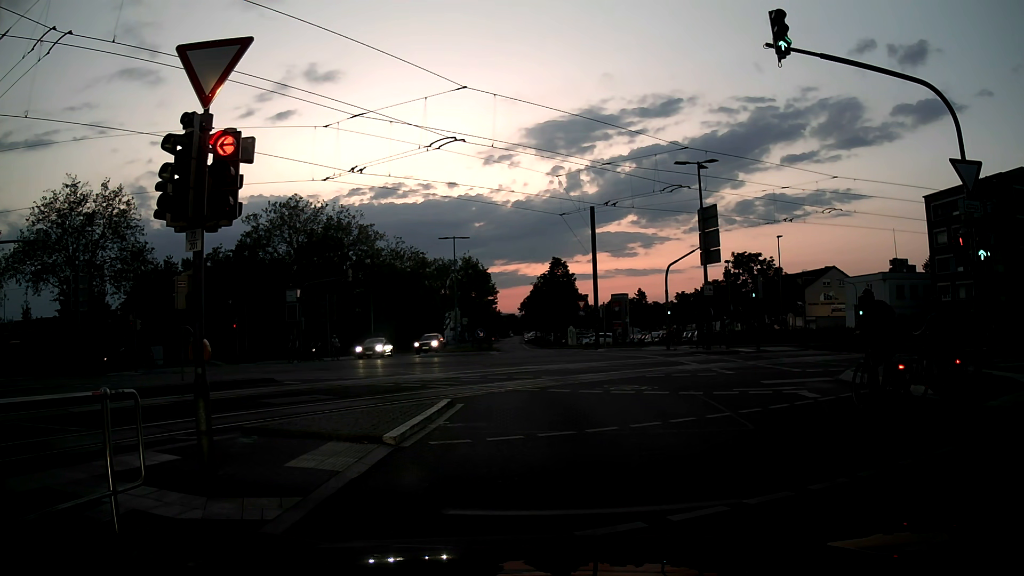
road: secondary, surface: asphalt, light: Dusk
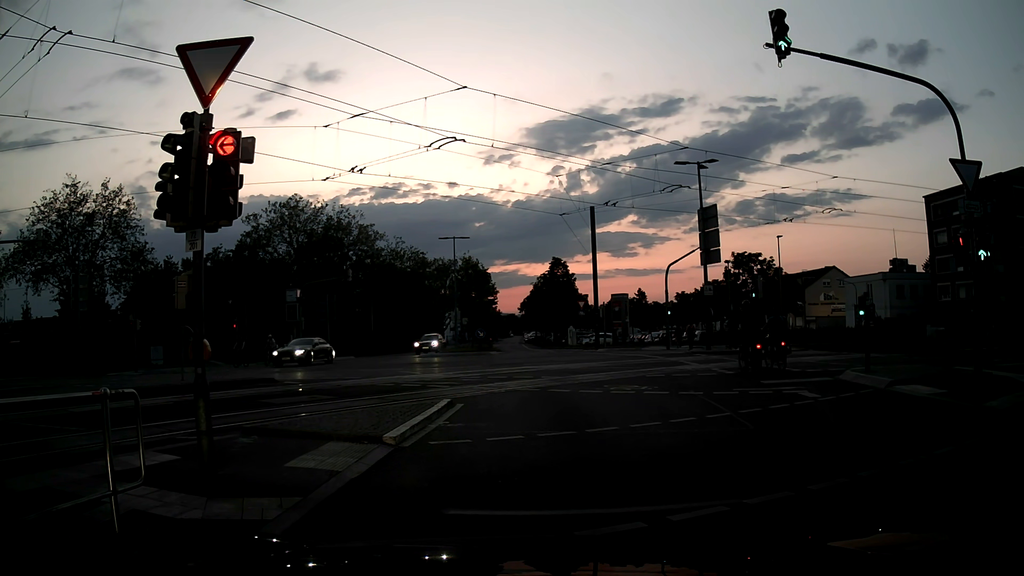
(0.0, 0.0) m; 0°
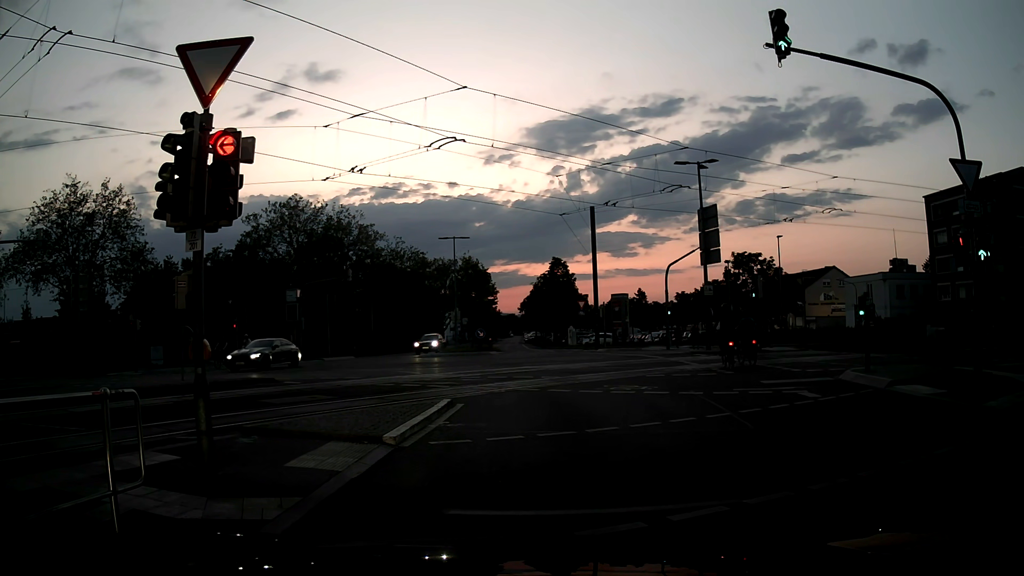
(0.0, 0.0) m; 0°
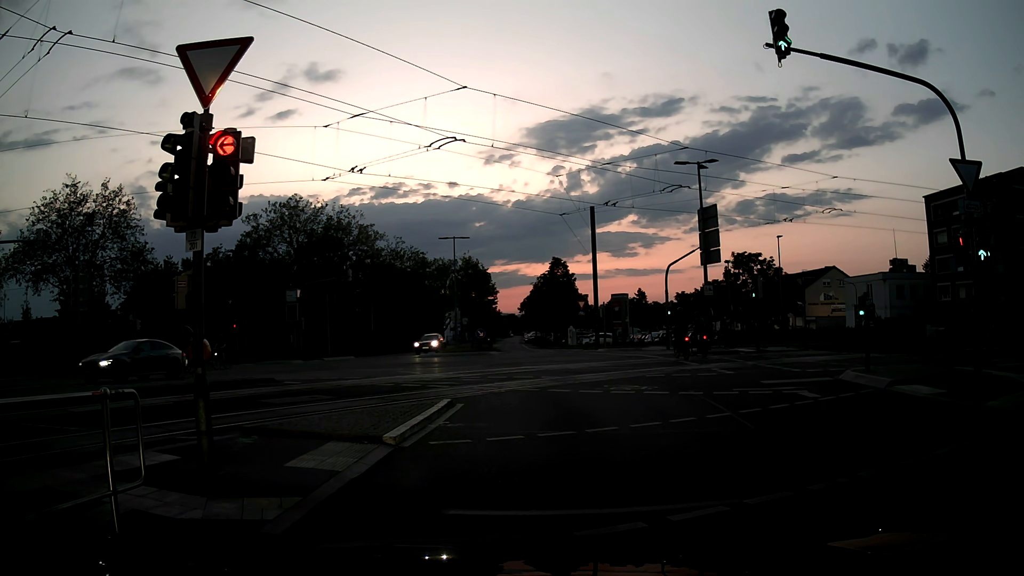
(0.0, 0.0) m; 0°
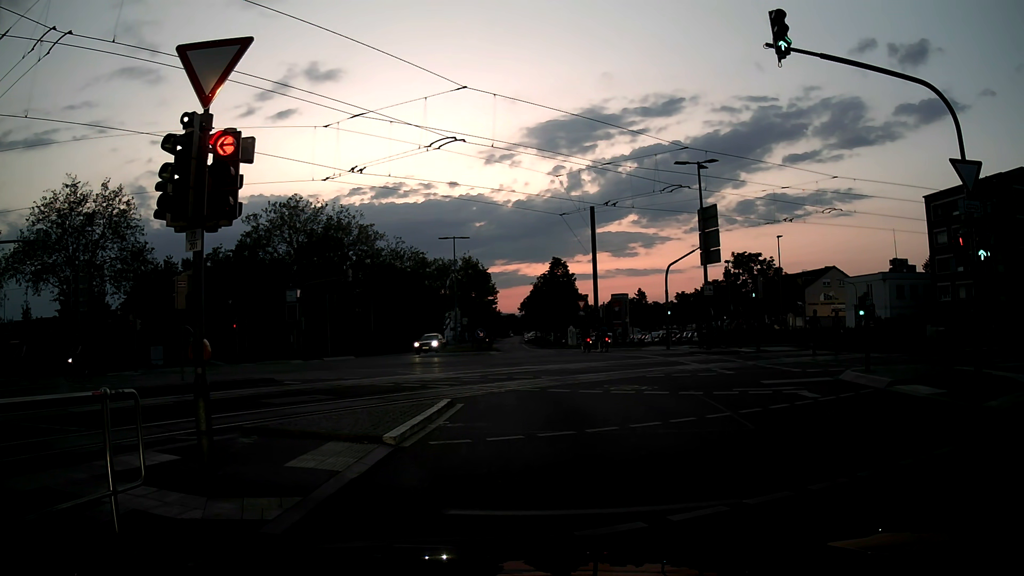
(0.0, 0.0) m; 0°
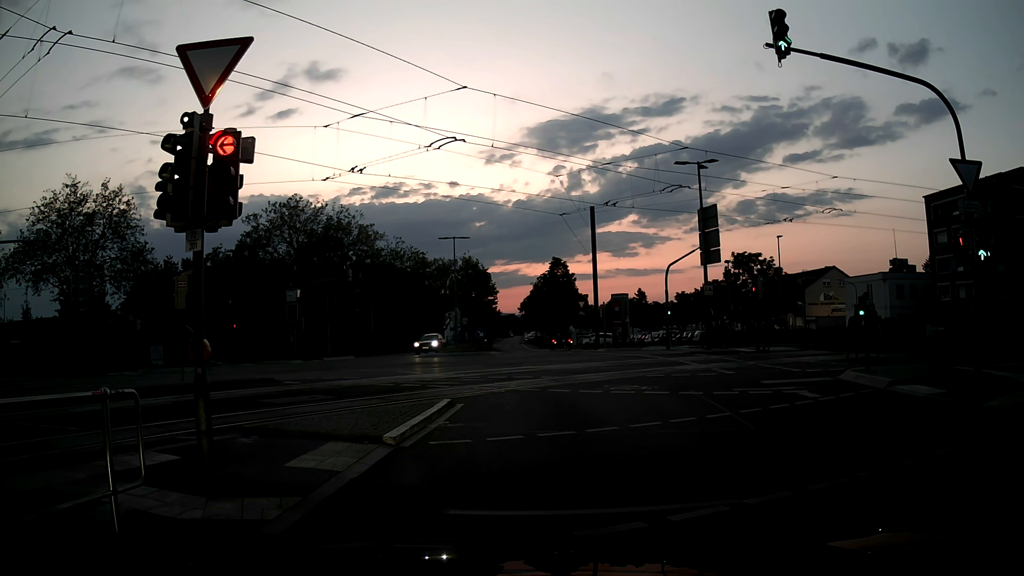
(0.0, 0.0) m; 0°
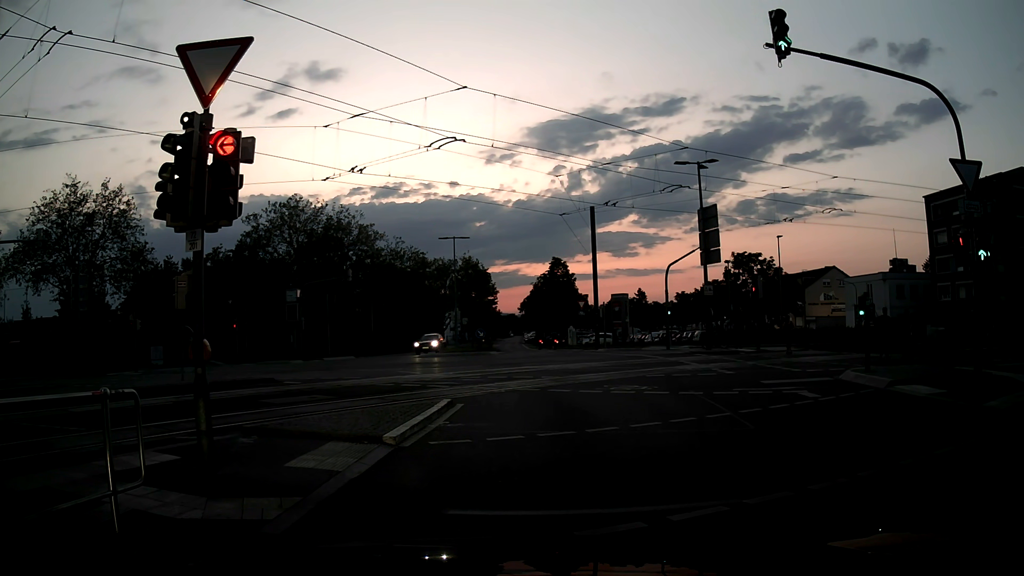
(0.0, 0.0) m; 0°
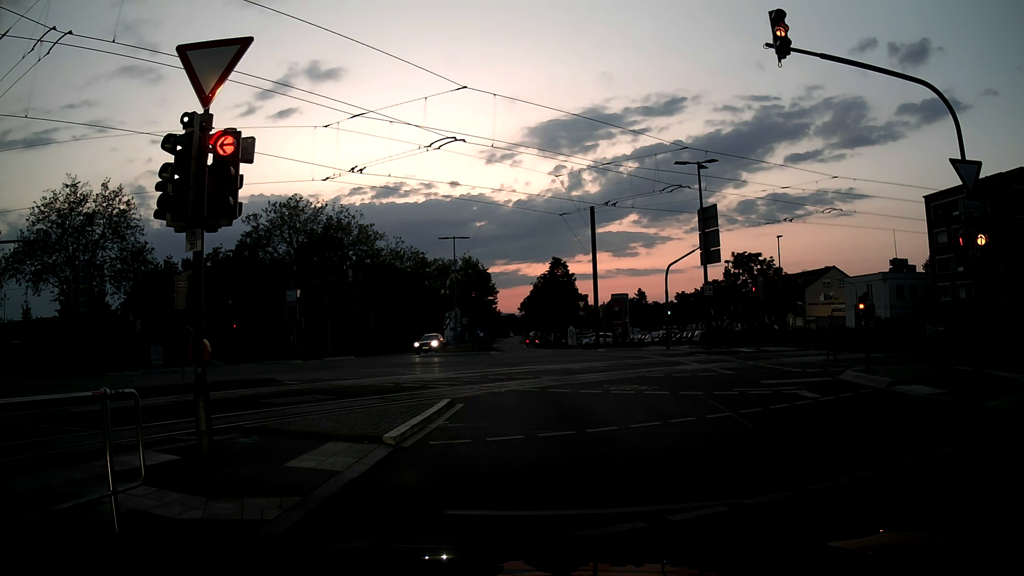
(0.0, 0.0) m; 0°
(0, +10) (-1, +20) (-5, +29) (-13, +35) (-22, +39) (-31, +41) (-41, +42) (-51, +42) (-61, +42) (-71, +42) m
